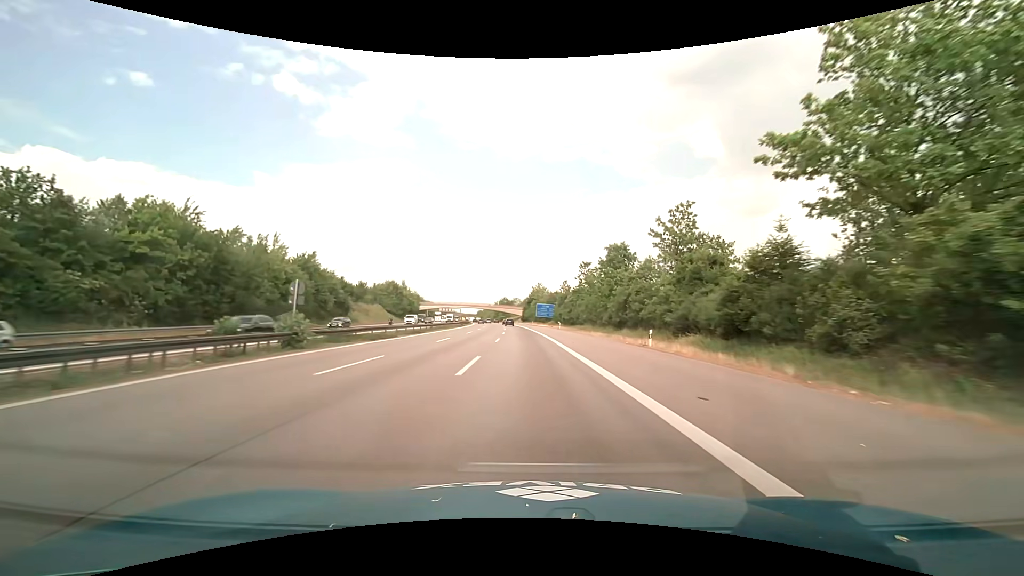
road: motorway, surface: asphalt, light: Day
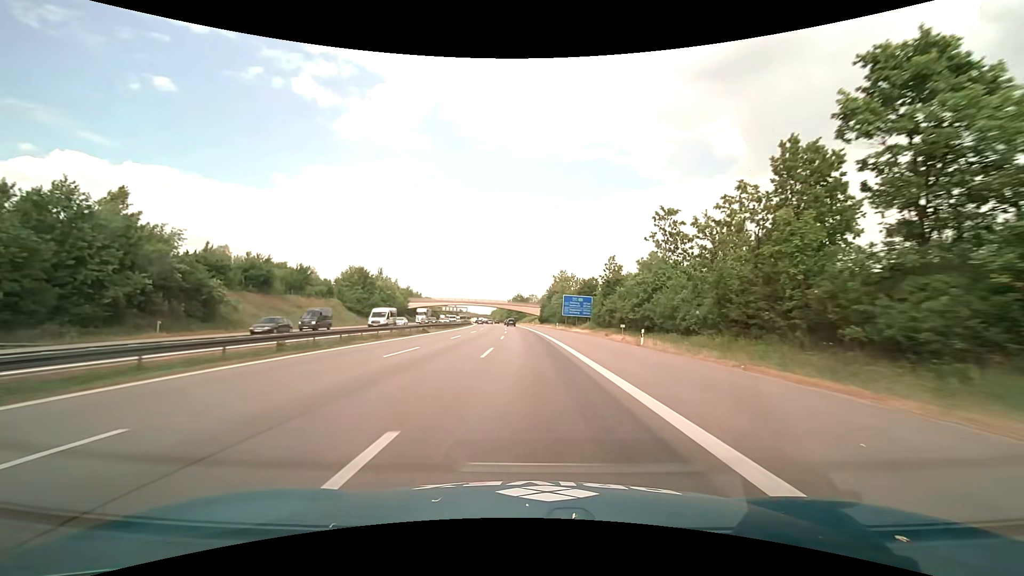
(-0.8, +47.5) m; -2°
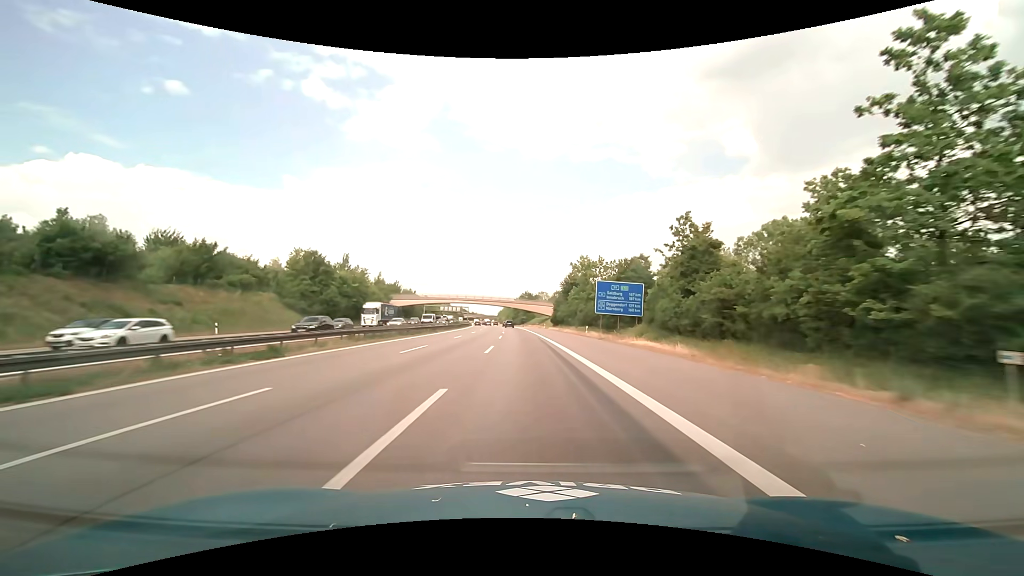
(-0.3, +31.7) m; -1°
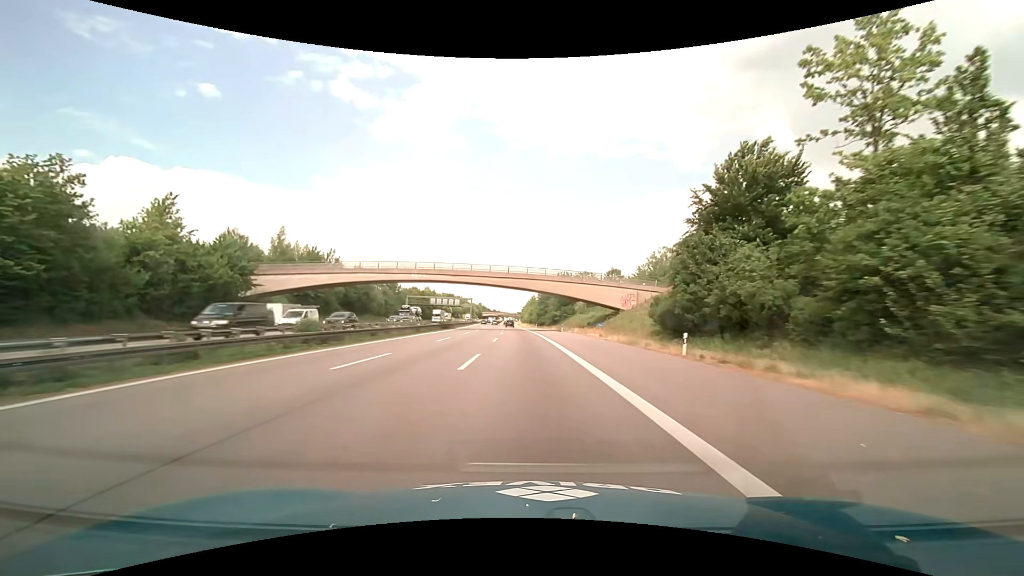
(-2.0, +79.1) m; -3°
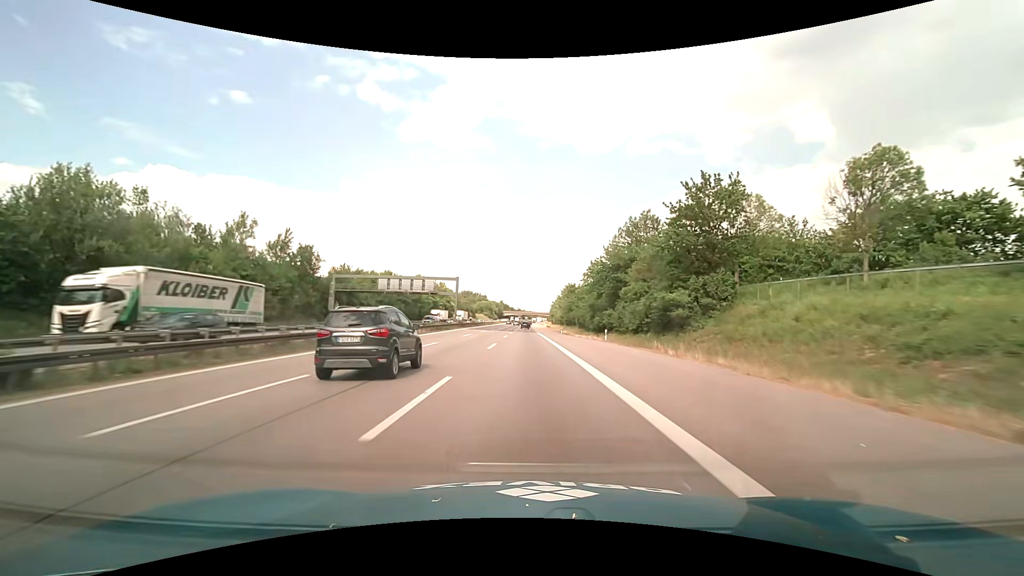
(-2.1, +79.2) m; -3°
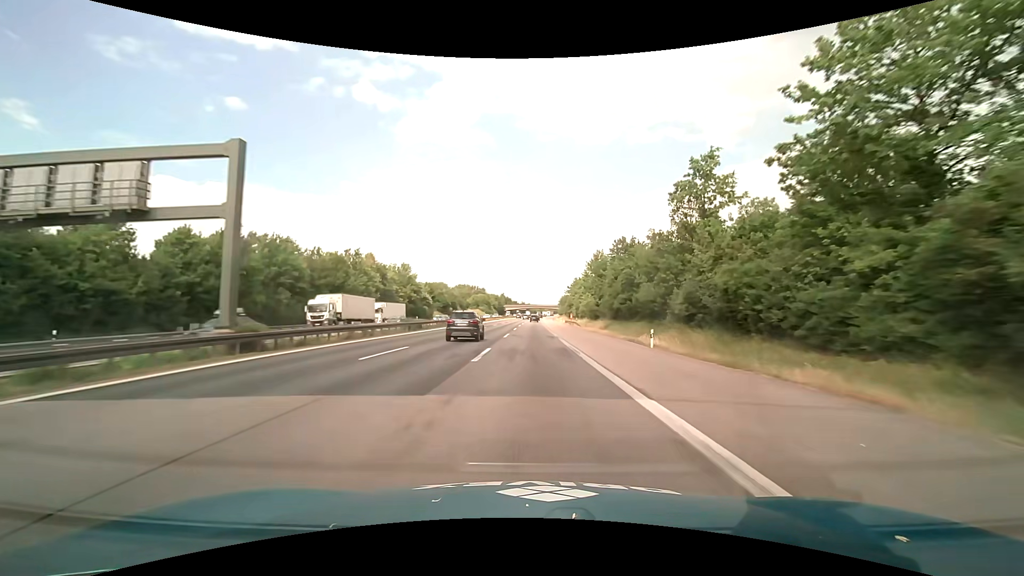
(-0.6, +63.5) m; -1°
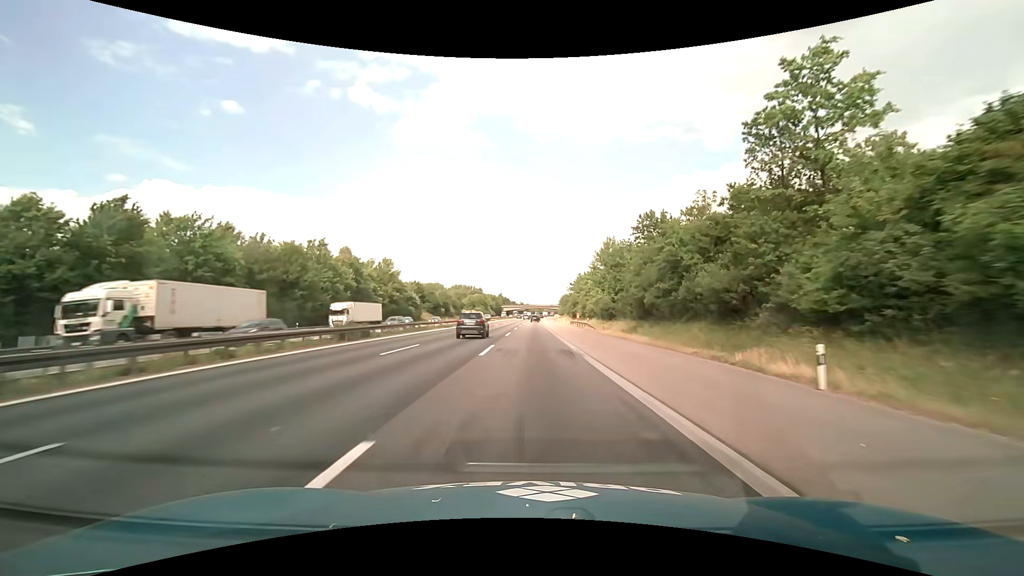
(0.0, +15.9) m; 0°
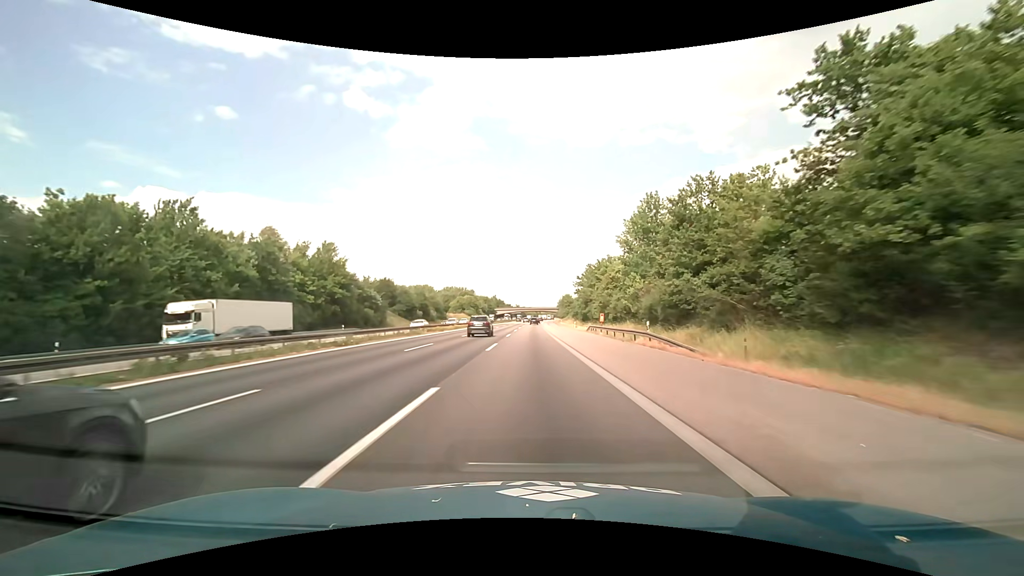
(+0.2, +31.7) m; 0°
(0, +10) (0, +20) (0, +30) (0, +40) (0, +50) (0, +60) (0, +70) (0, +80) (+1, +90) (+1, +100) m
